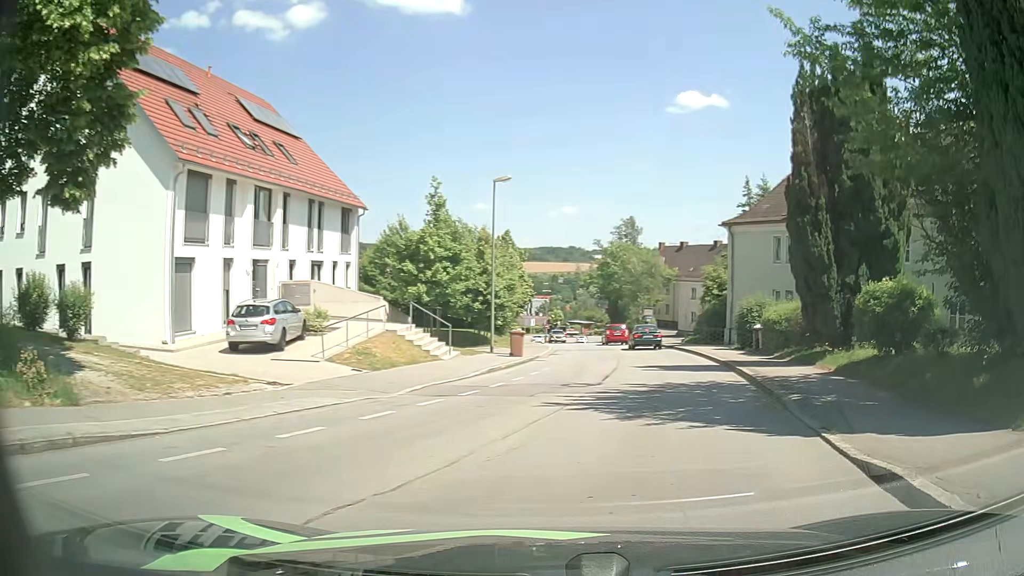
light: Day
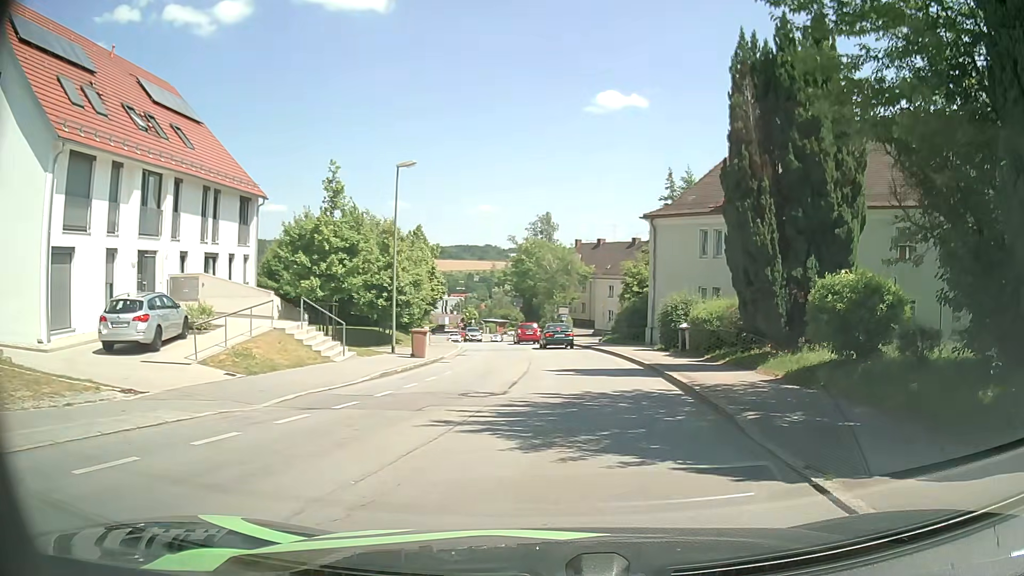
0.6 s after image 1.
(+0.2, +2.5) m; +8°
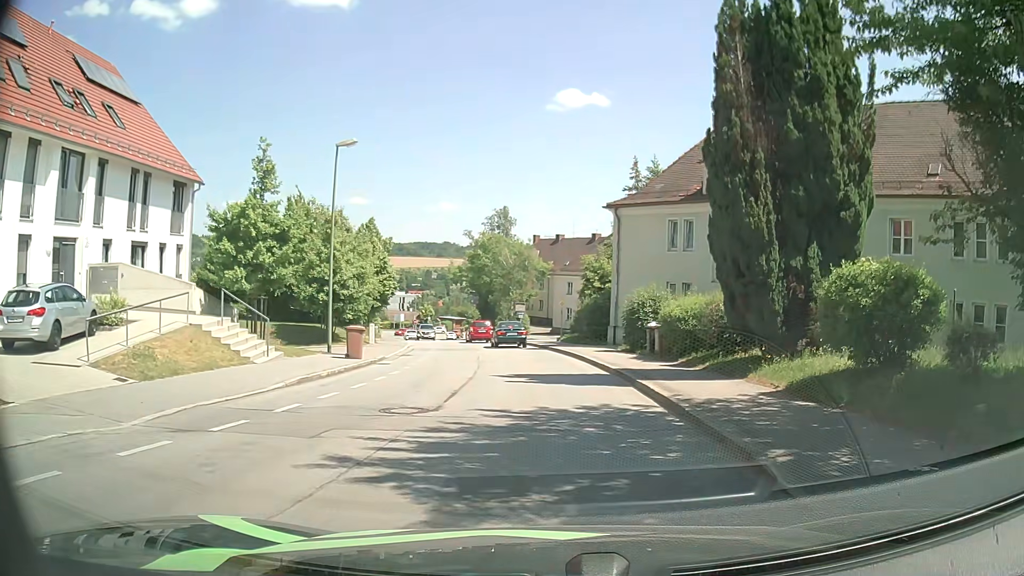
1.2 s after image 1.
(0.0, +2.9) m; +3°
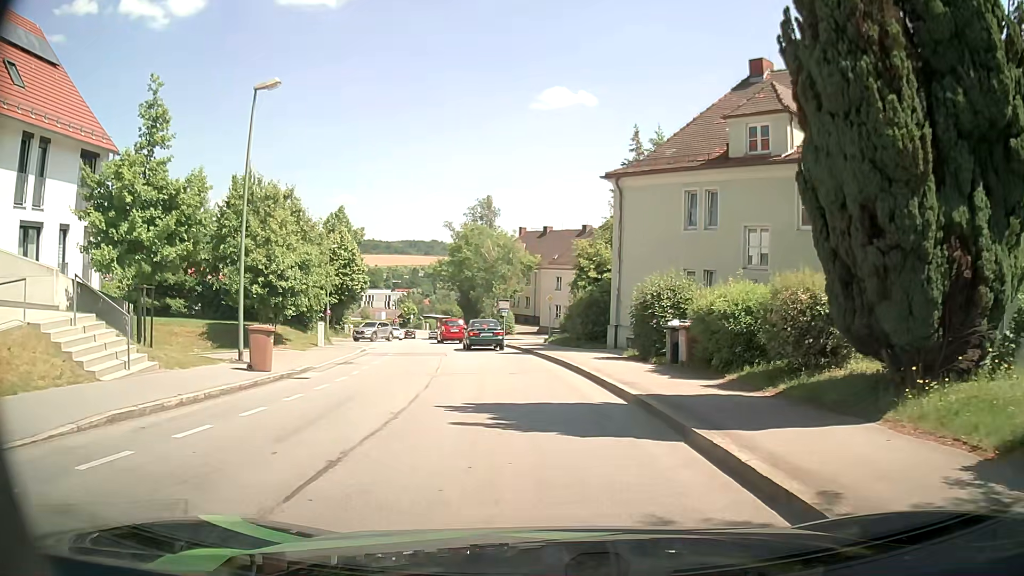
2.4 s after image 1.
(+0.1, +6.7) m; +1°
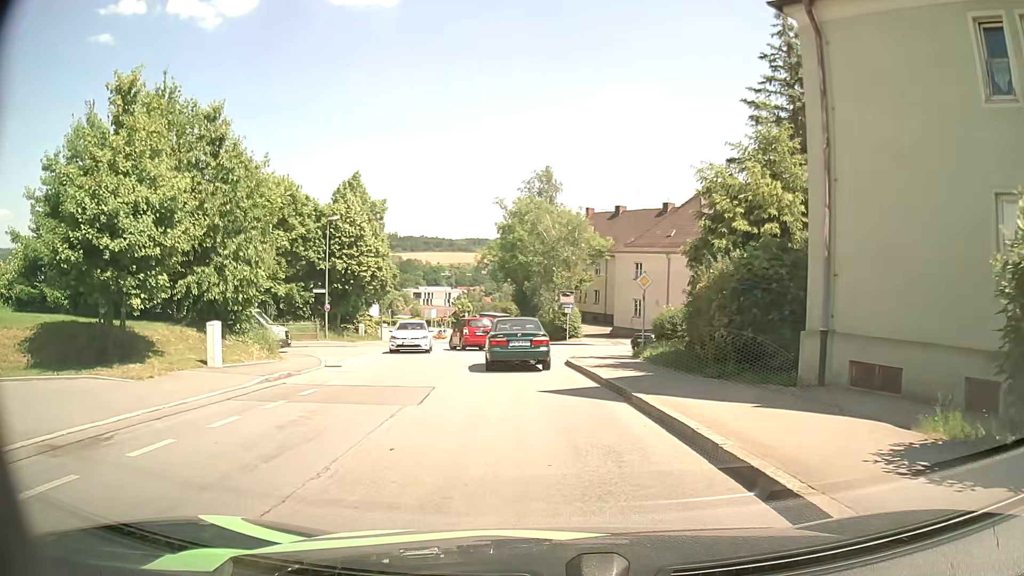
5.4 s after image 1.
(-0.5, +15.3) m; -5°
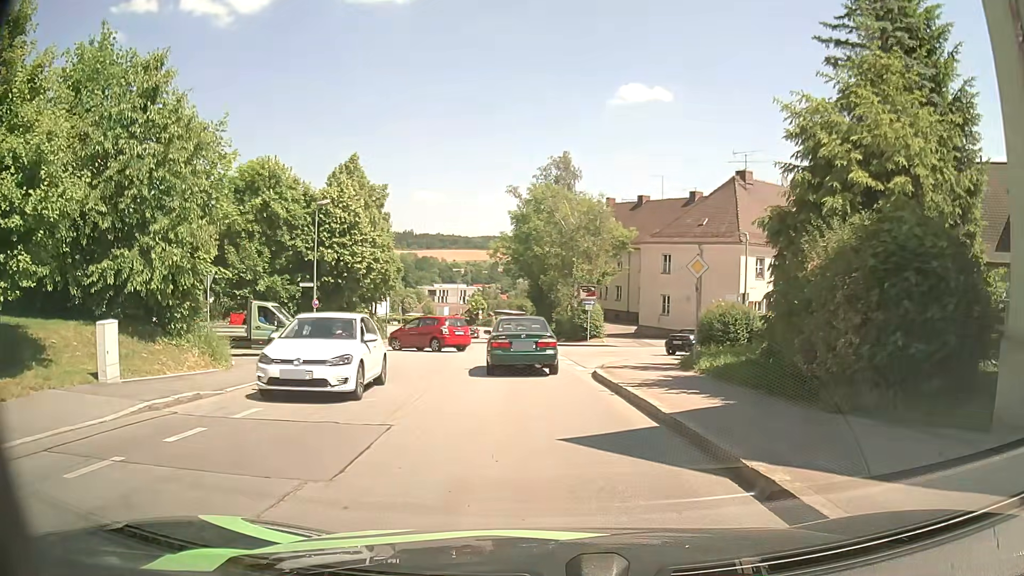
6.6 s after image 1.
(-0.1, +5.2) m; -2°
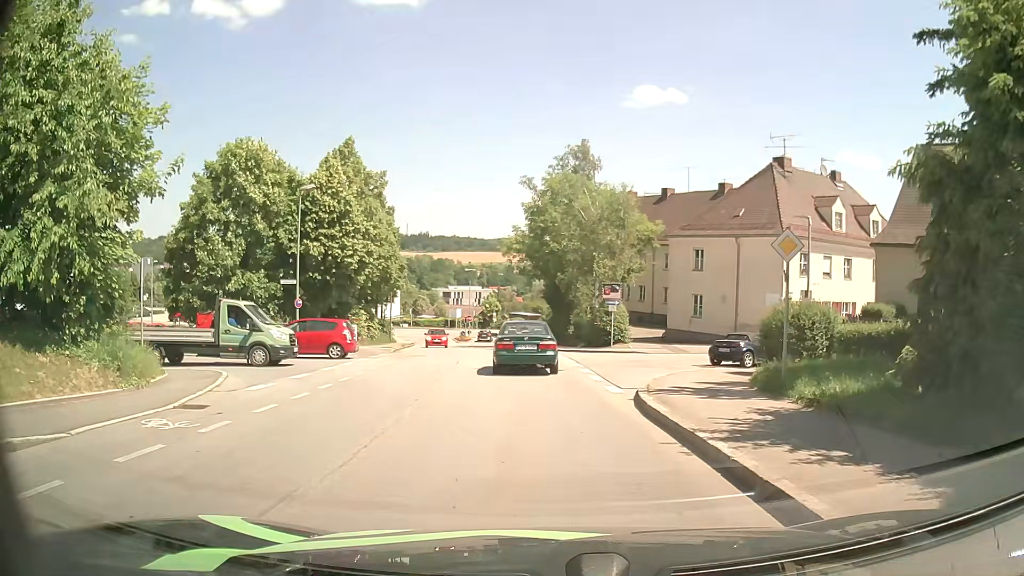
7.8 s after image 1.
(0.0, +5.1) m; 0°
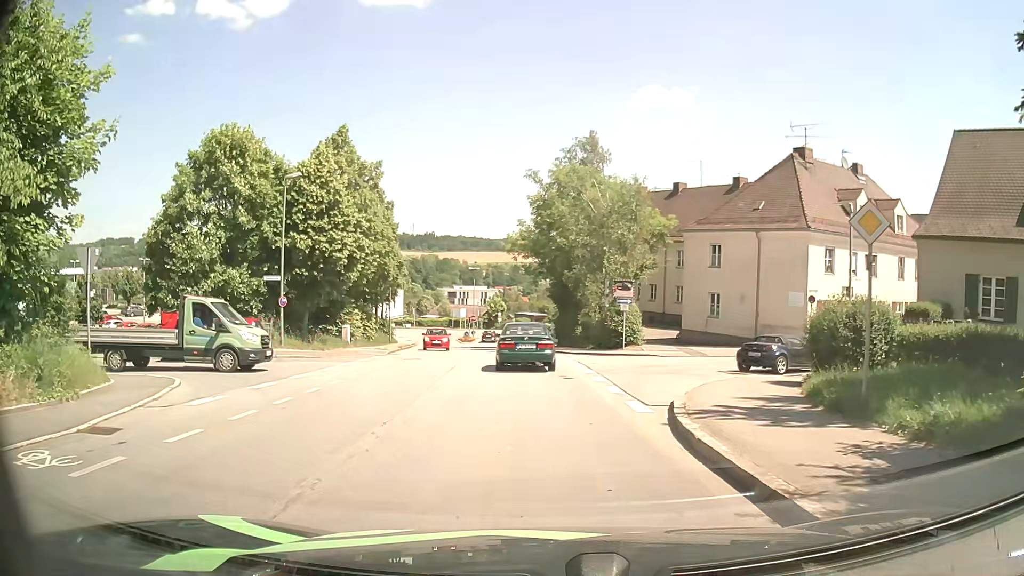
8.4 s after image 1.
(-0.1, +2.8) m; -2°
(0, +10) (0, +20) (0, +30) (-1, +40) (-1, +50) (-1, +60) (-2, +70) (-2, +80) (-2, +90) (0, +100) m
